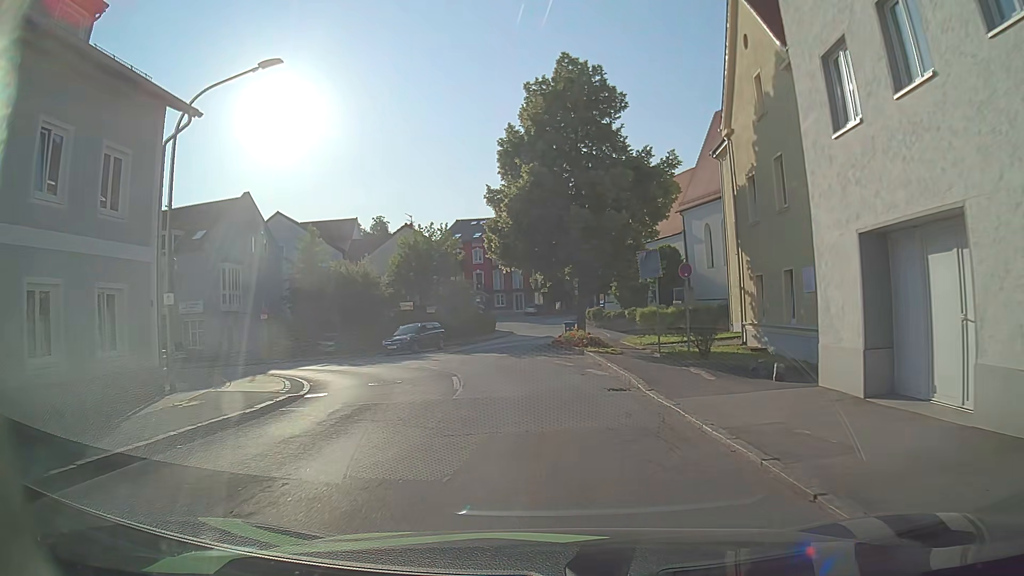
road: unclassified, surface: asphalt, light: Day
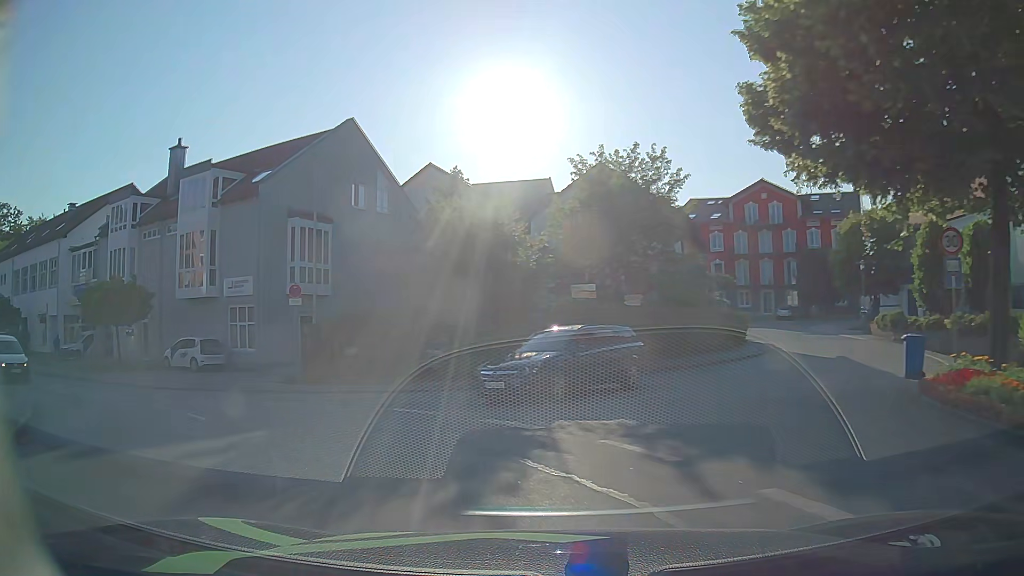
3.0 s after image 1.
(-1.7, +19.8) m; -21°
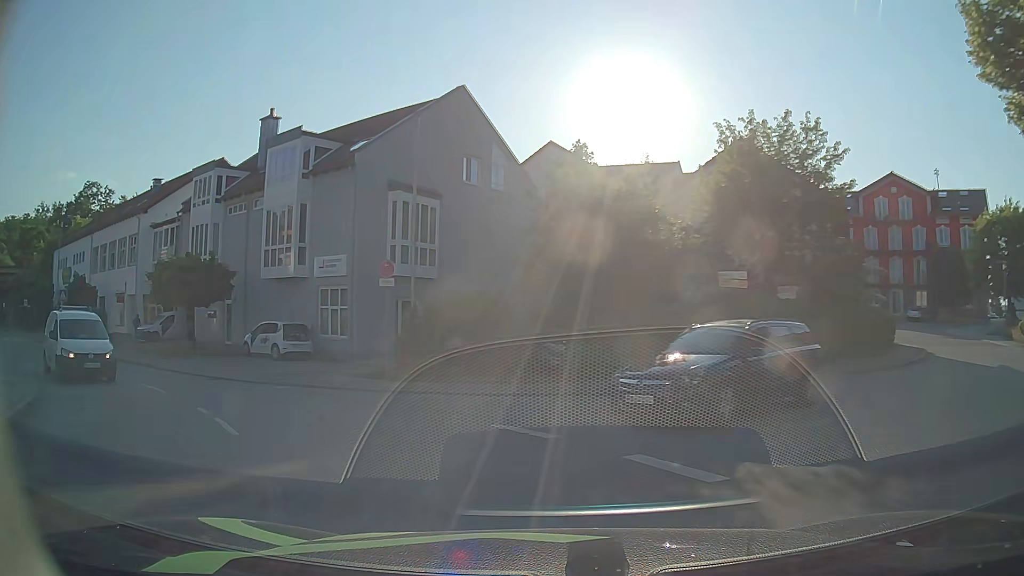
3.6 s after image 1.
(-0.3, +3.4) m; -10°
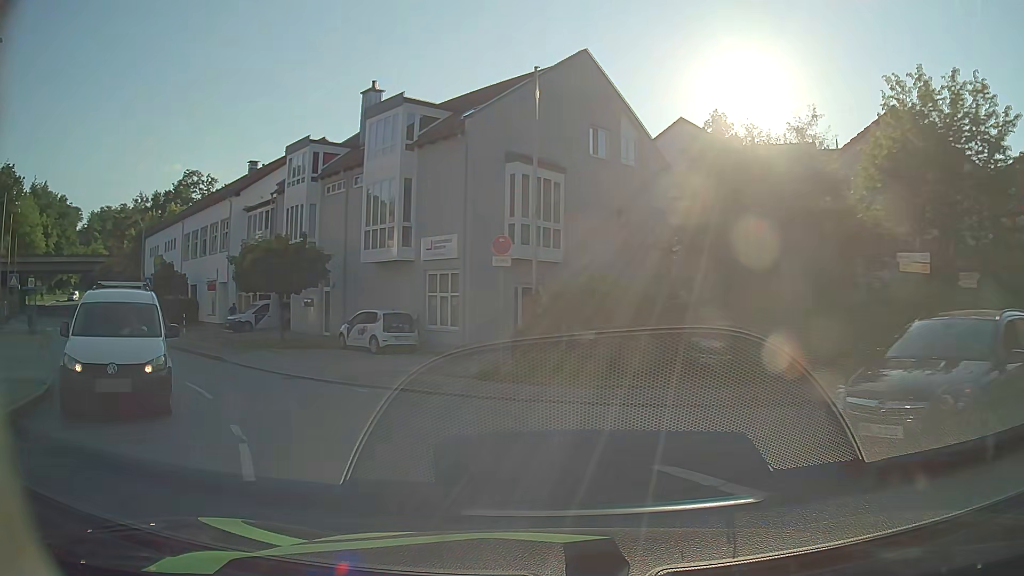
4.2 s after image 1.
(-0.3, +3.3) m; -10°
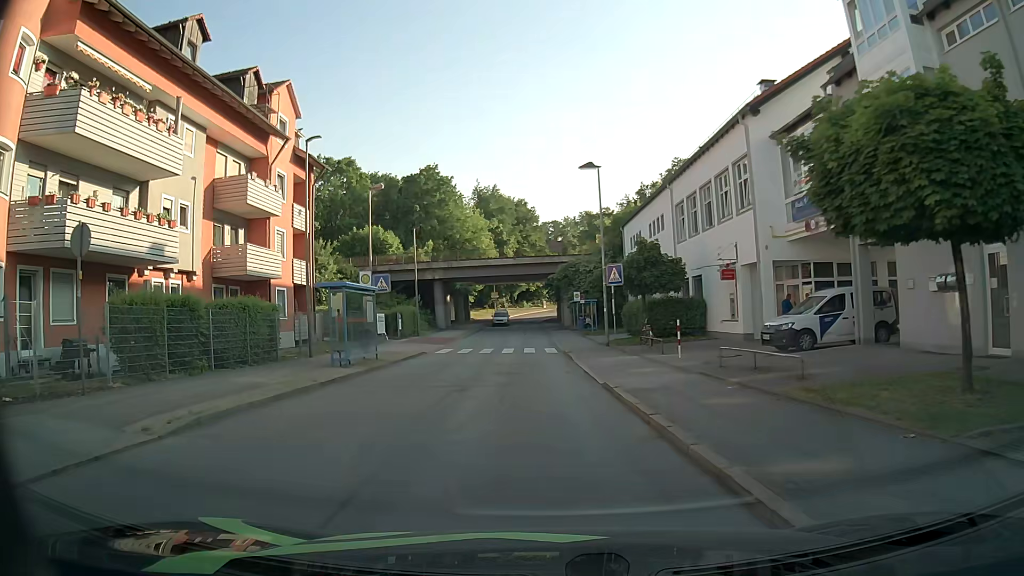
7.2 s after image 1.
(-8.0, +16.8) m; -43°
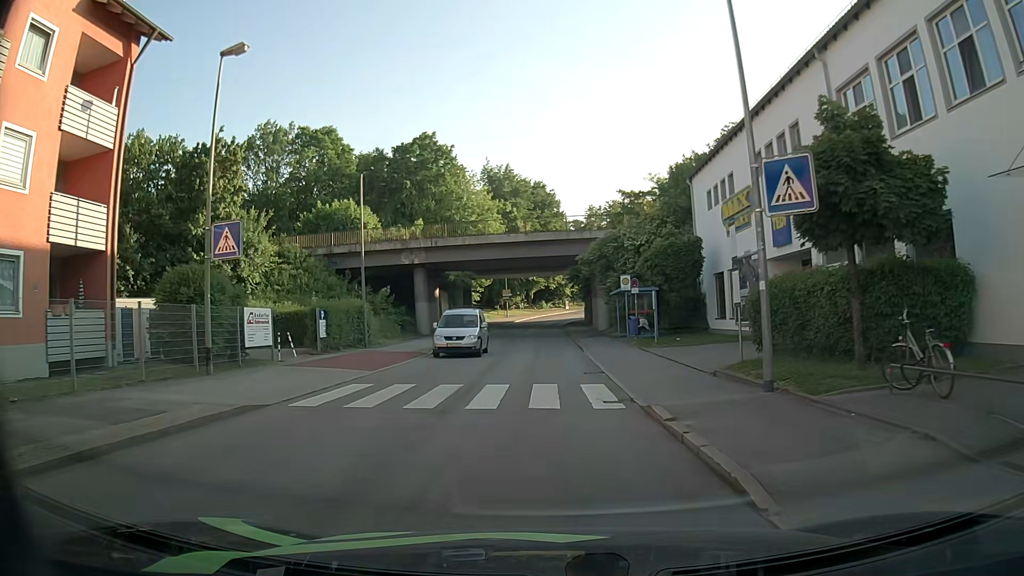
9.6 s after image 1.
(-0.3, +19.7) m; -1°
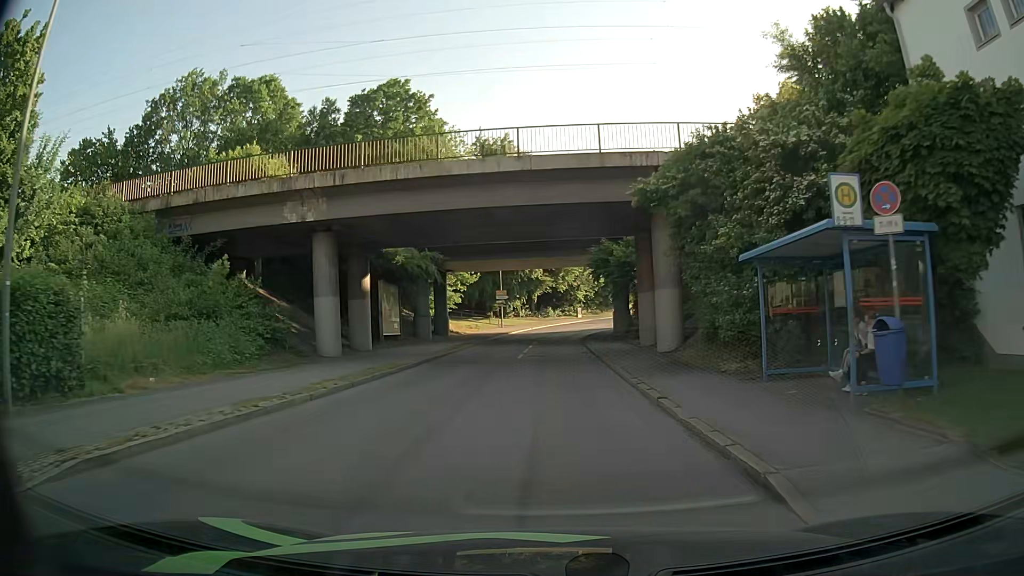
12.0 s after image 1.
(-0.3, +22.5) m; 0°
